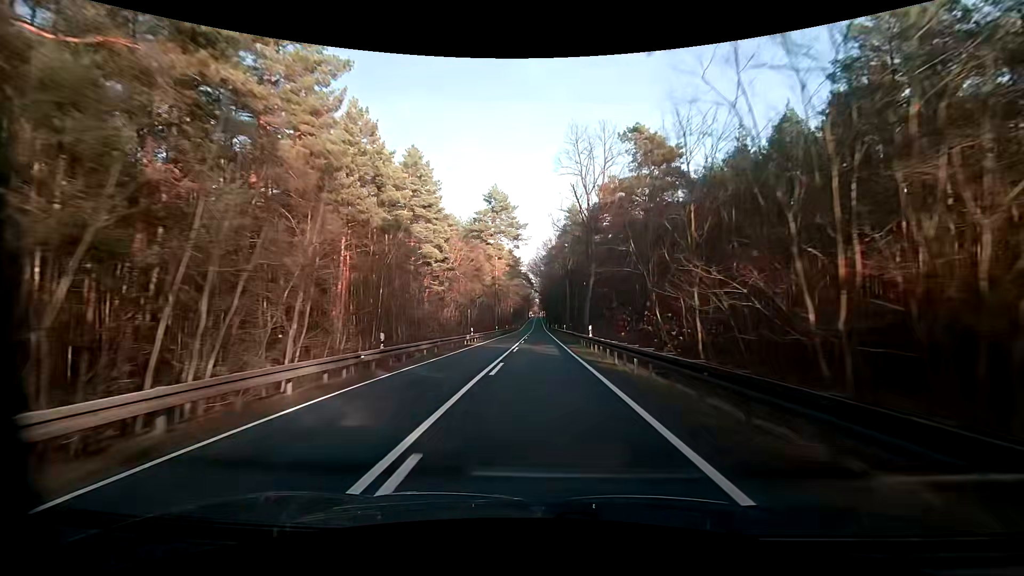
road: primary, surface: asphalt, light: Day
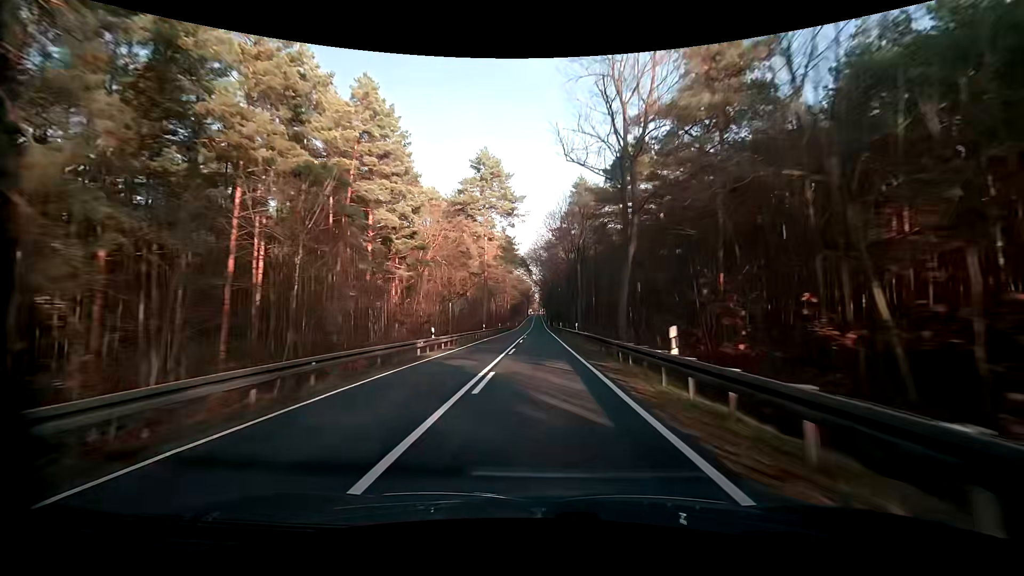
(0.0, +15.6) m; +1°
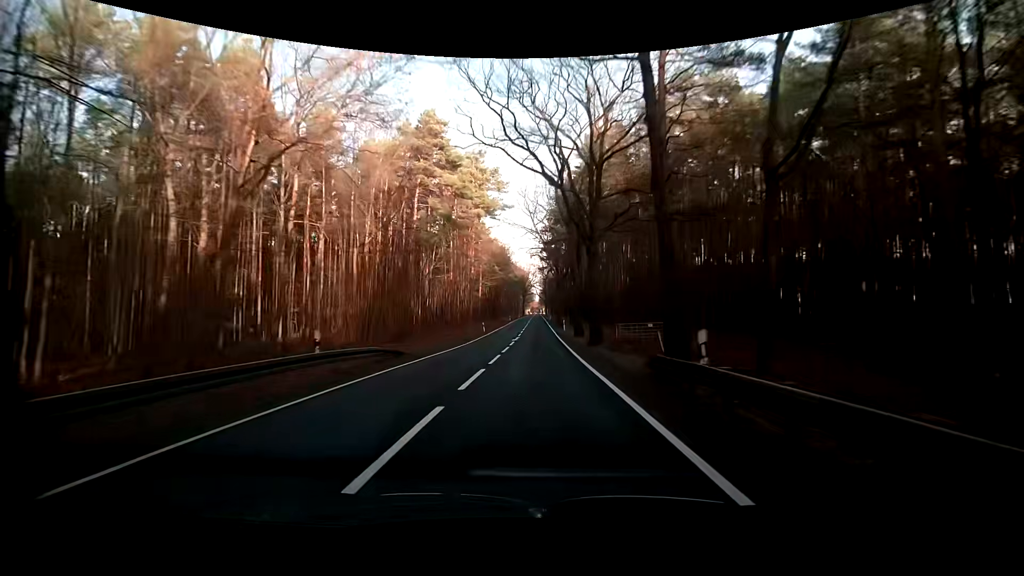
(-0.6, +78.0) m; -1°
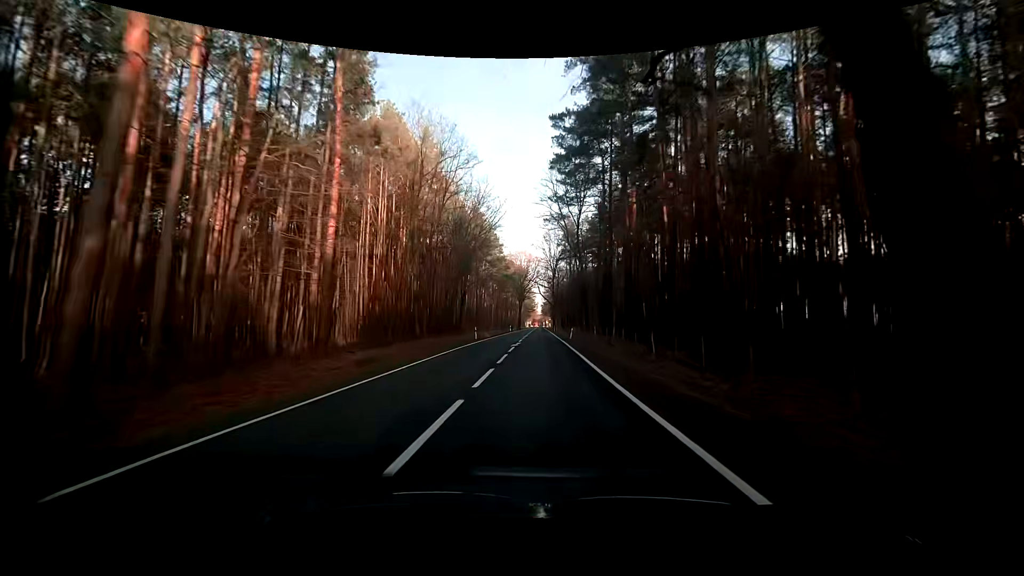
(-0.1, +59.0) m; 0°
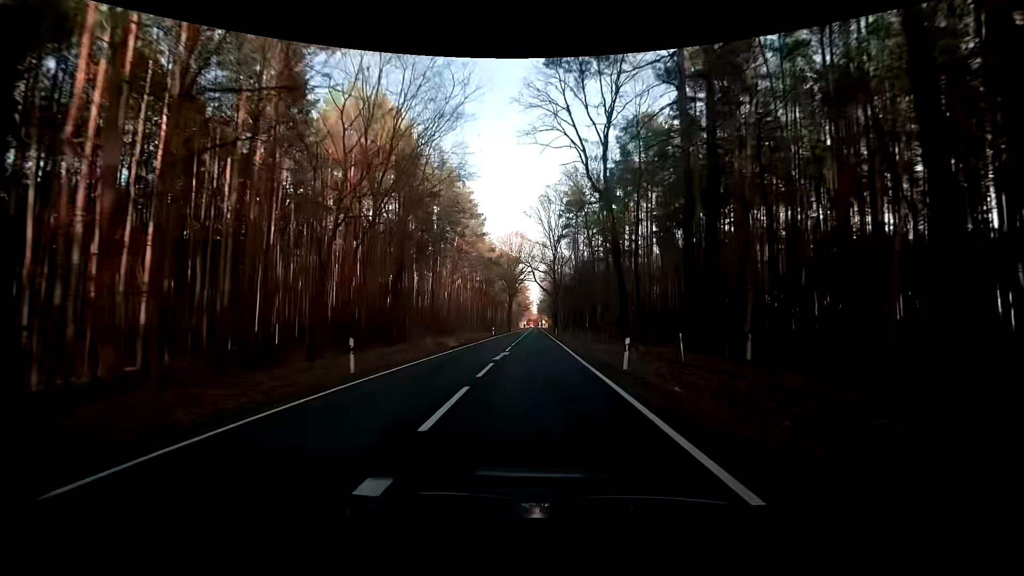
(0.0, +28.1) m; 0°
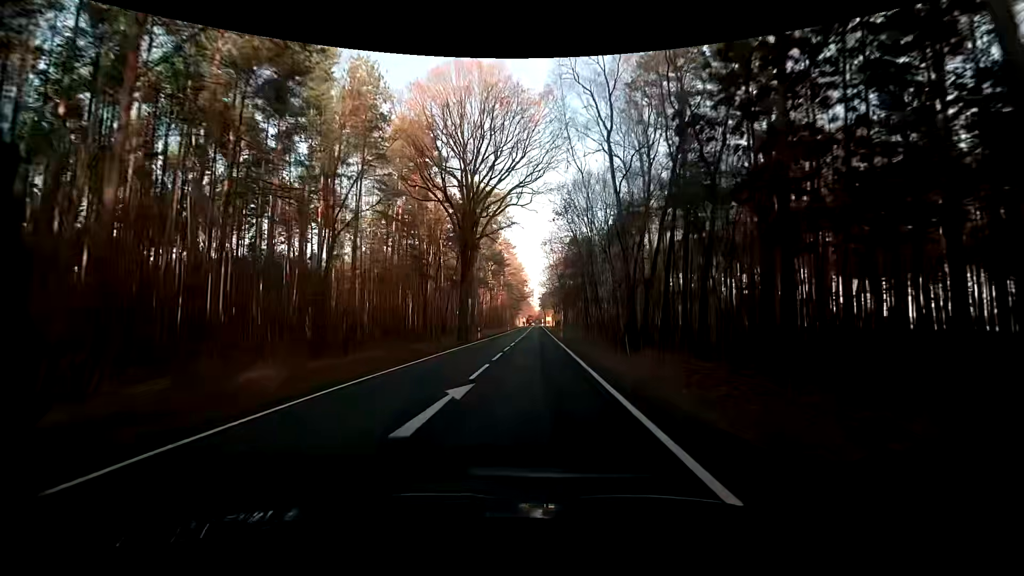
(+0.7, +66.2) m; +1°
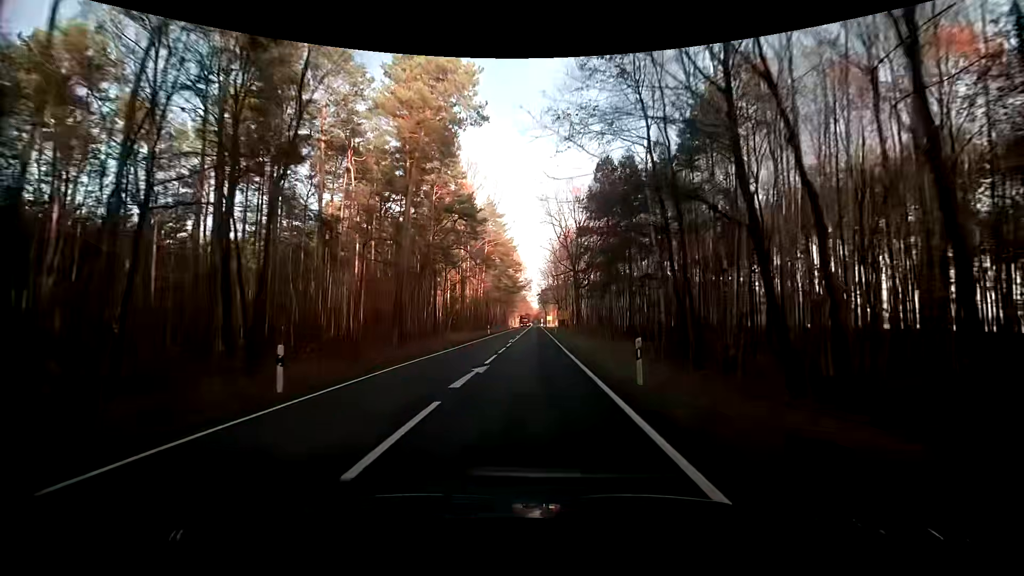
(-0.4, +37.4) m; -1°
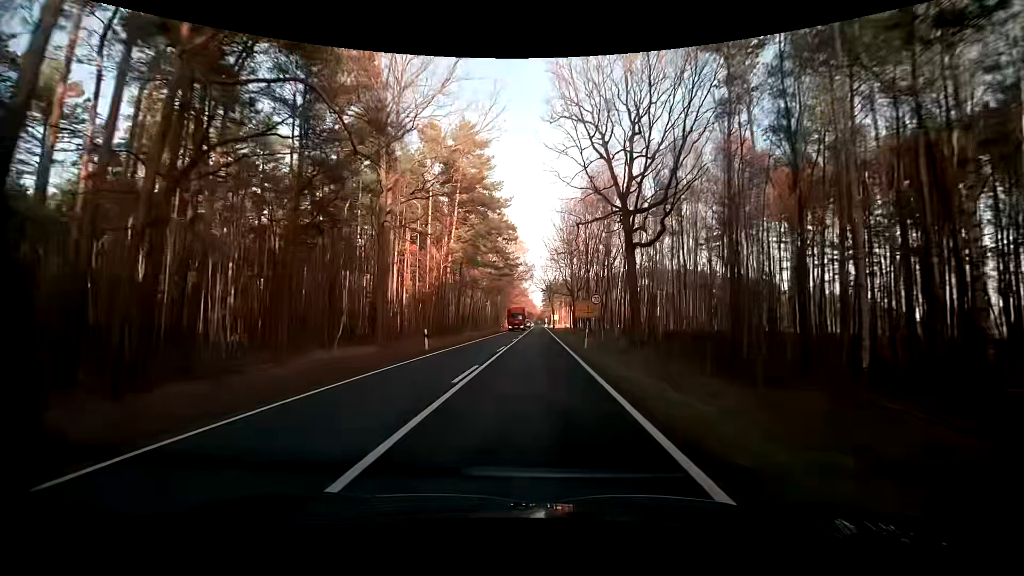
(+0.1, +35.3) m; 0°
(0, +10) (0, +20) (0, +30) (0, +40) (0, +50) (0, +60) (0, +70) (0, +80) (0, +90) (0, +100) m
